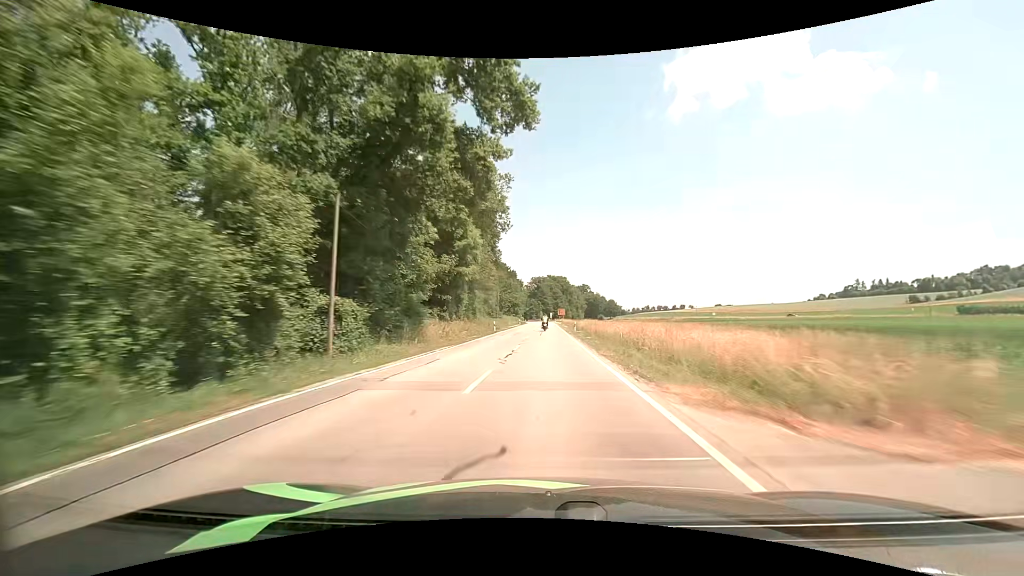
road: secondary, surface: asphalt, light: Day
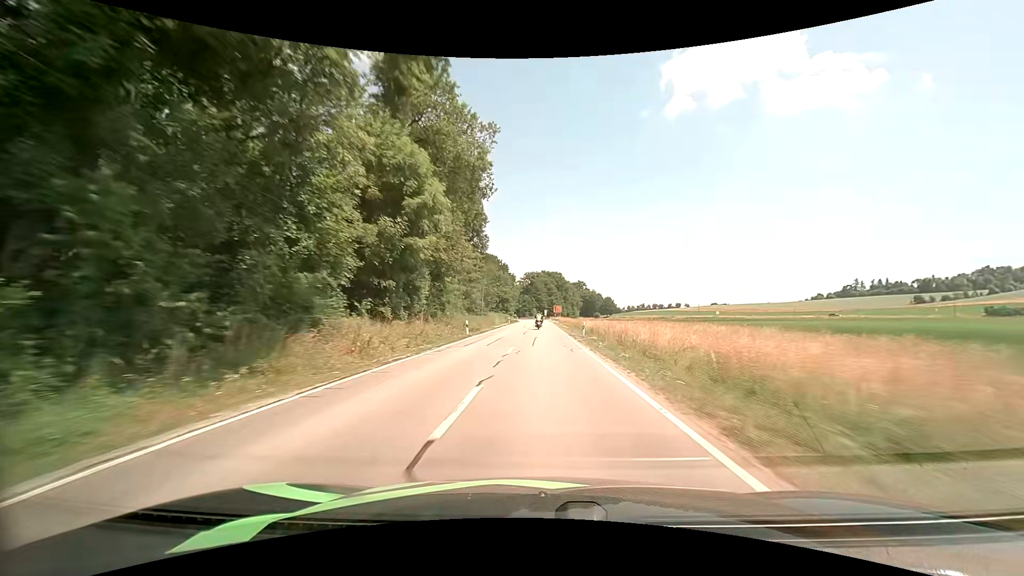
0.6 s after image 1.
(+0.1, +14.6) m; +1°
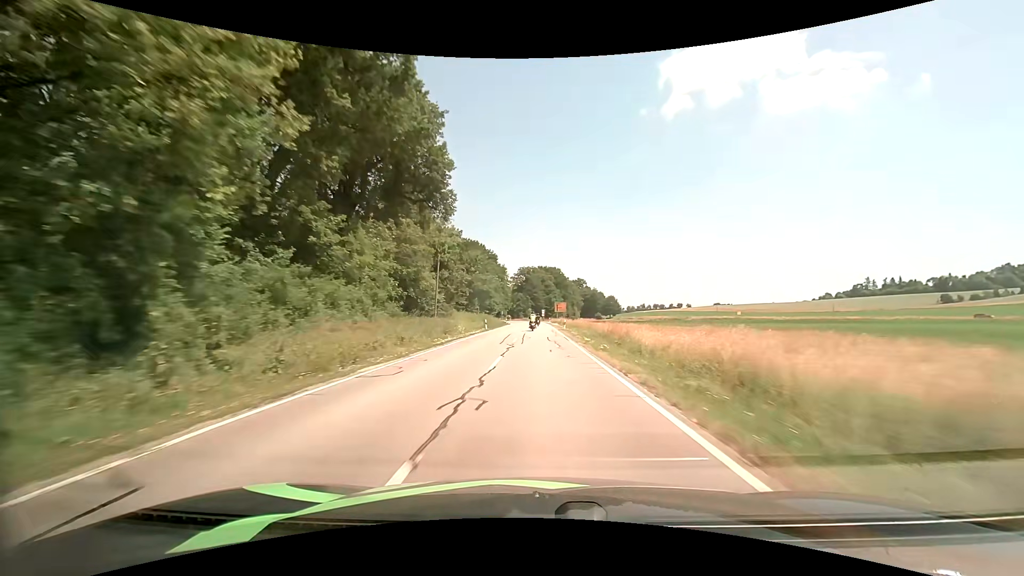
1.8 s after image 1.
(+0.3, +29.2) m; +1°
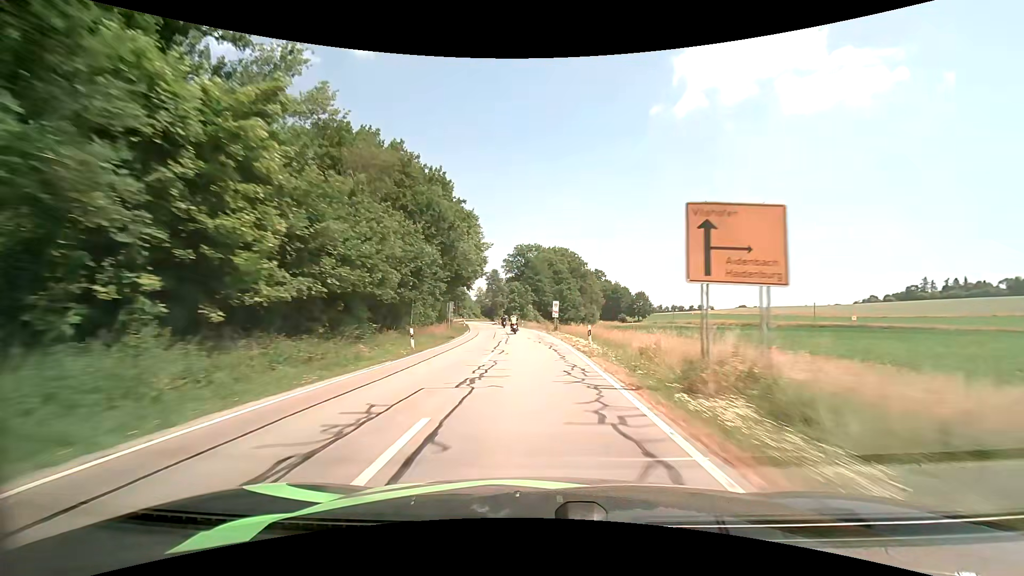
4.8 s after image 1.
(-0.1, +69.2) m; -1°
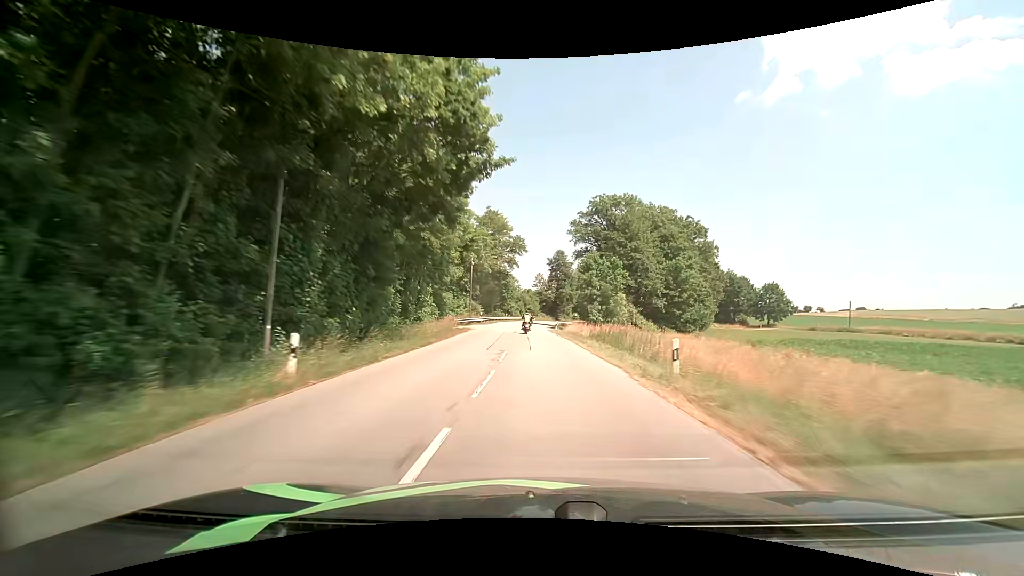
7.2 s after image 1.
(-3.2, +56.4) m; -8°
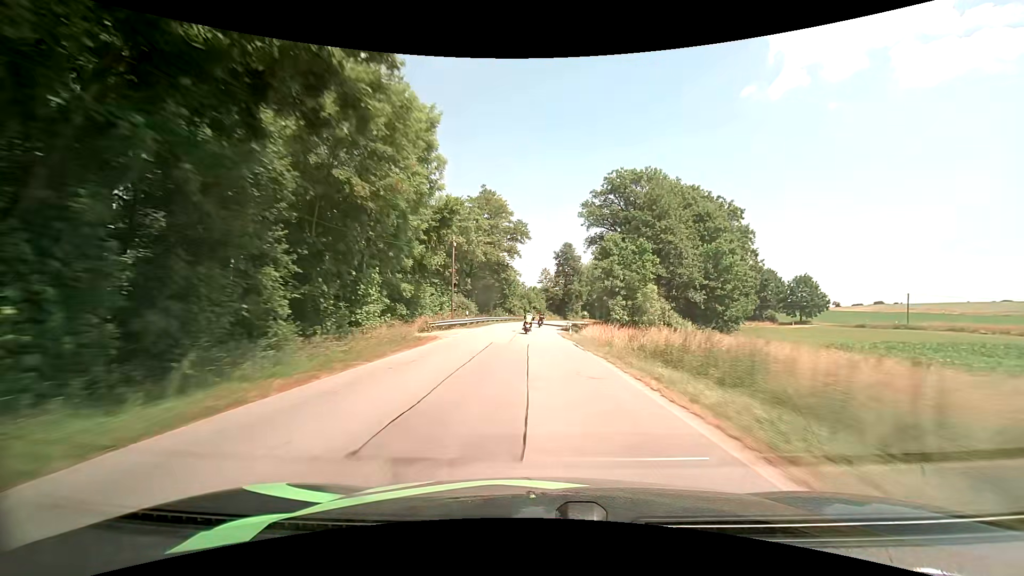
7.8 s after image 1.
(-0.1, +13.9) m; -1°
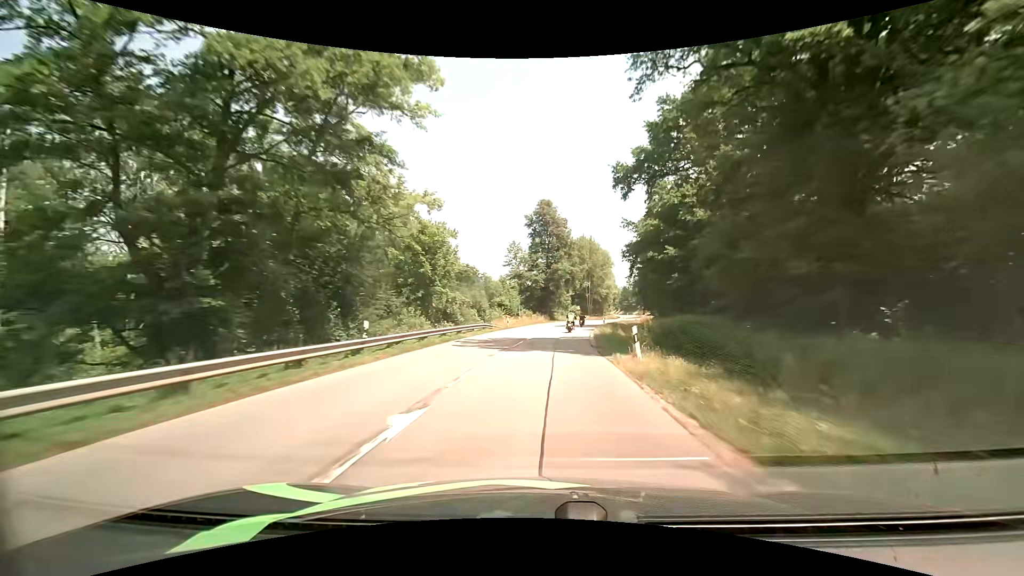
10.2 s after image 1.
(+0.2, +53.5) m; +3°
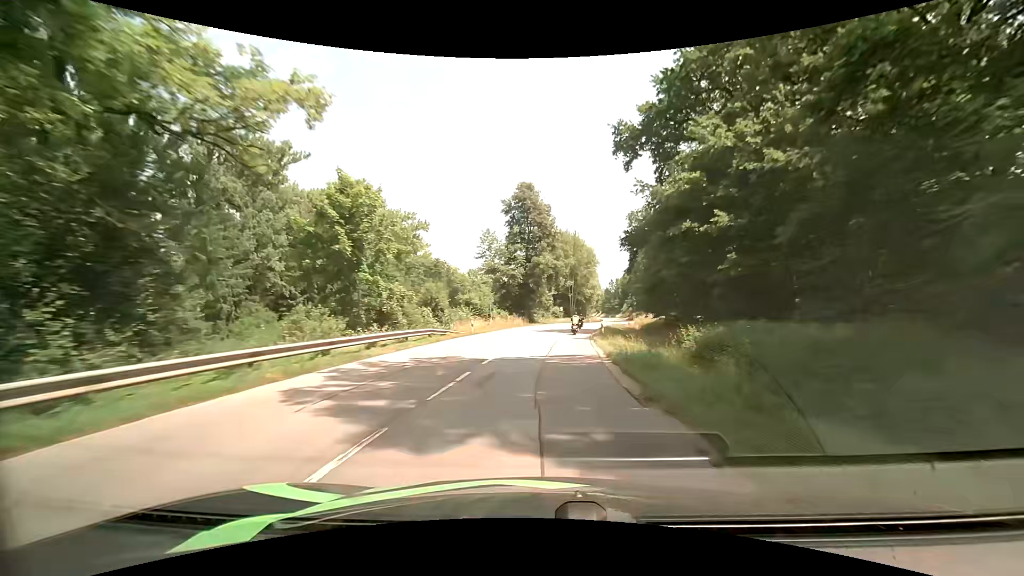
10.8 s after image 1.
(+0.2, +13.4) m; +3°
(0, +10) (0, +20) (+1, +30) (+2, +40) (+3, +50) (+5, +60) (+7, +70) (+9, +79) (+11, +89) (+13, +99) m
